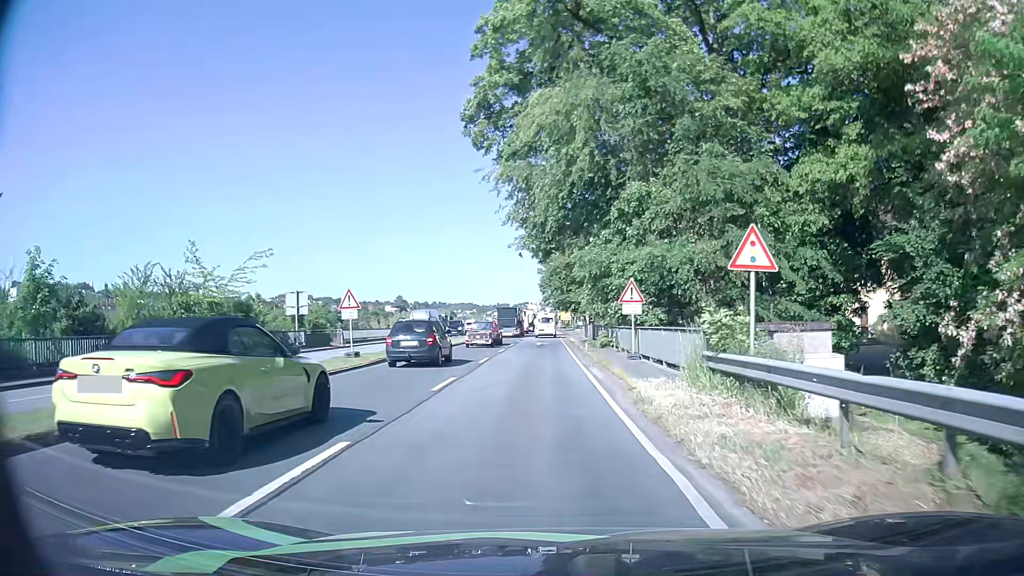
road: primary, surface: asphalt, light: Day
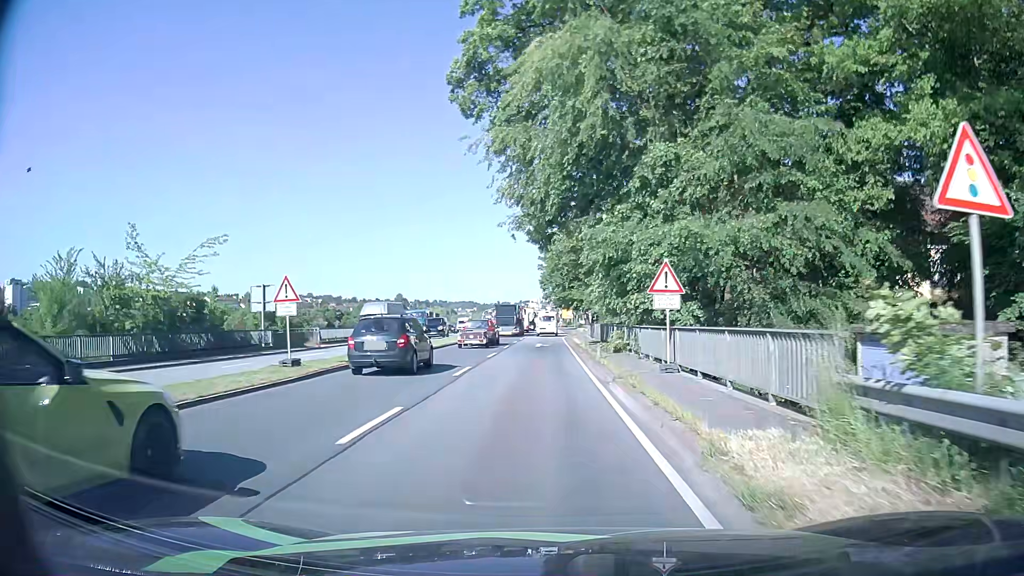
(0.0, +6.1) m; 0°
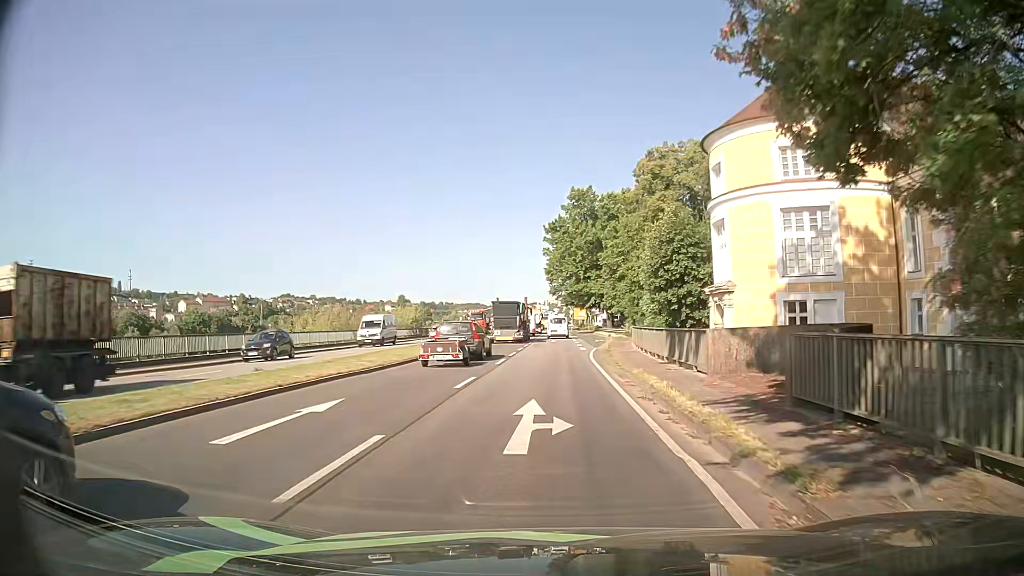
(-0.2, +29.8) m; -1°
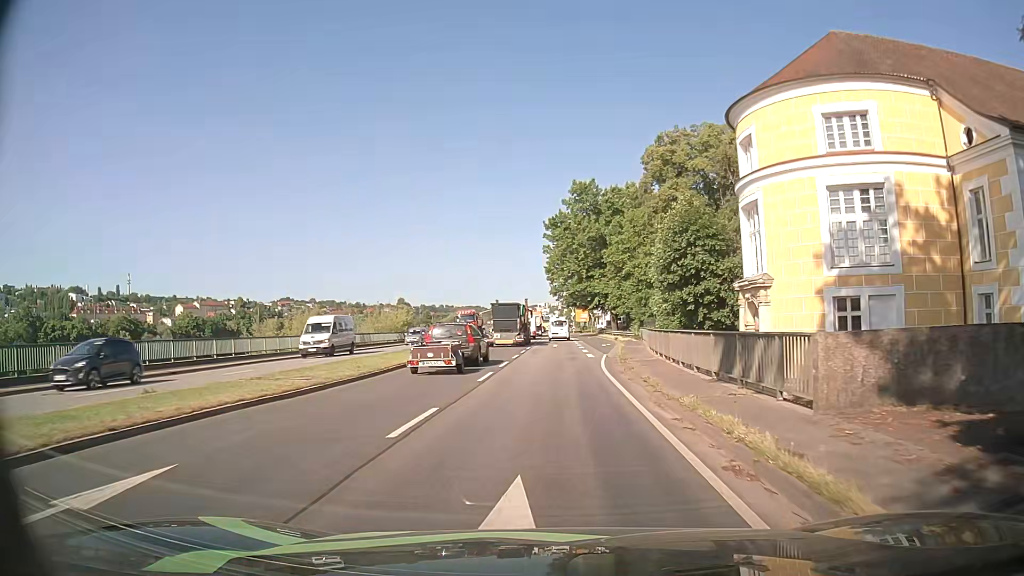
(+0.1, +6.0) m; 0°
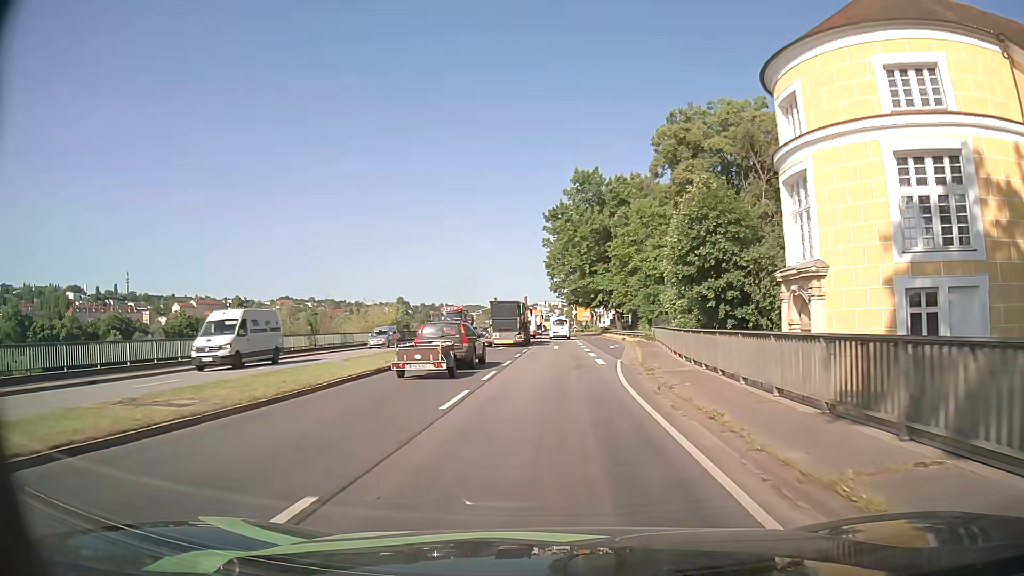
(0.0, +6.0) m; 0°
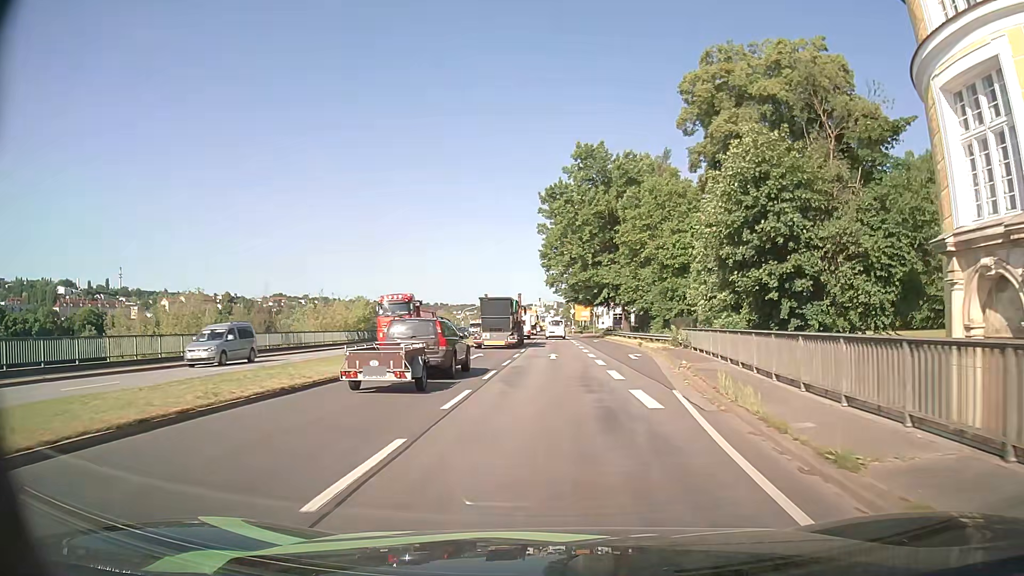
(0.0, +12.4) m; 0°
